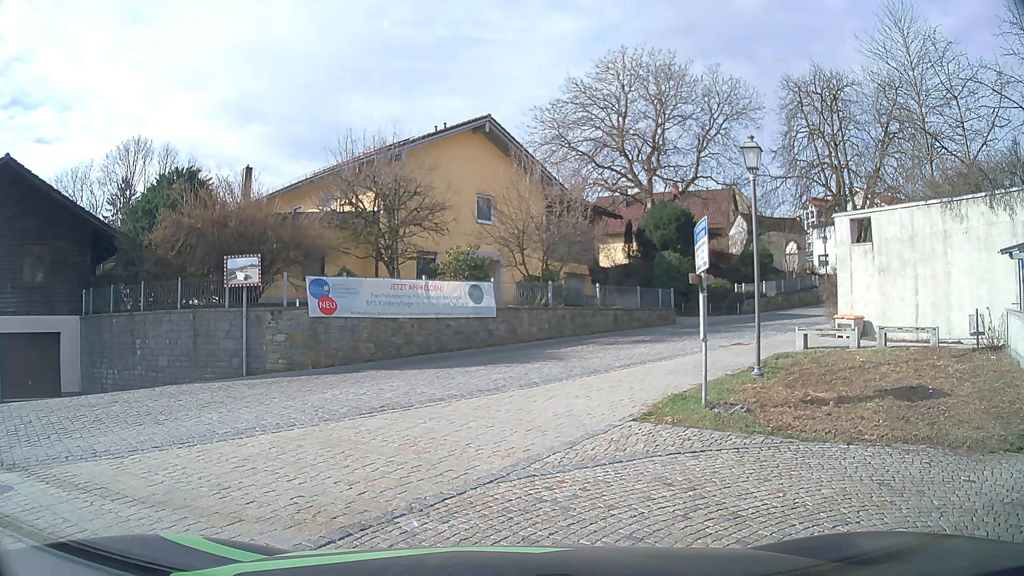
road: tertiary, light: Day
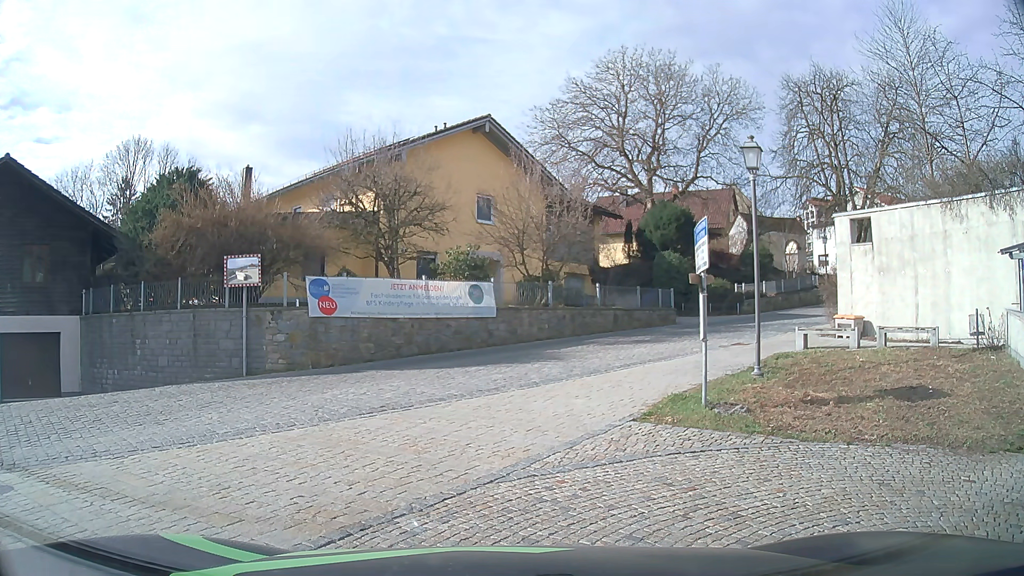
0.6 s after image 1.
(0.0, 0.0) m; 0°
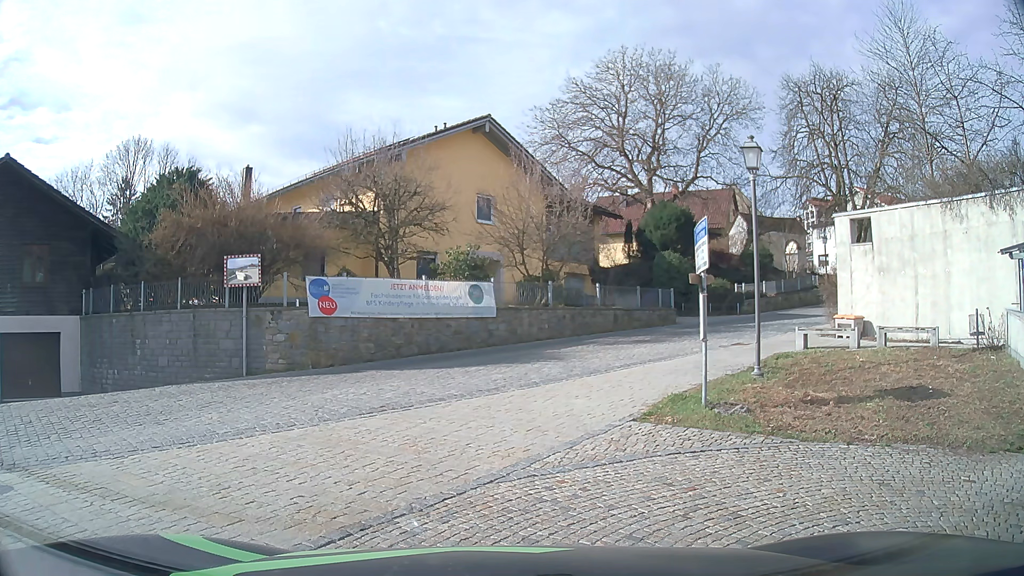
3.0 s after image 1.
(0.0, 0.0) m; 0°
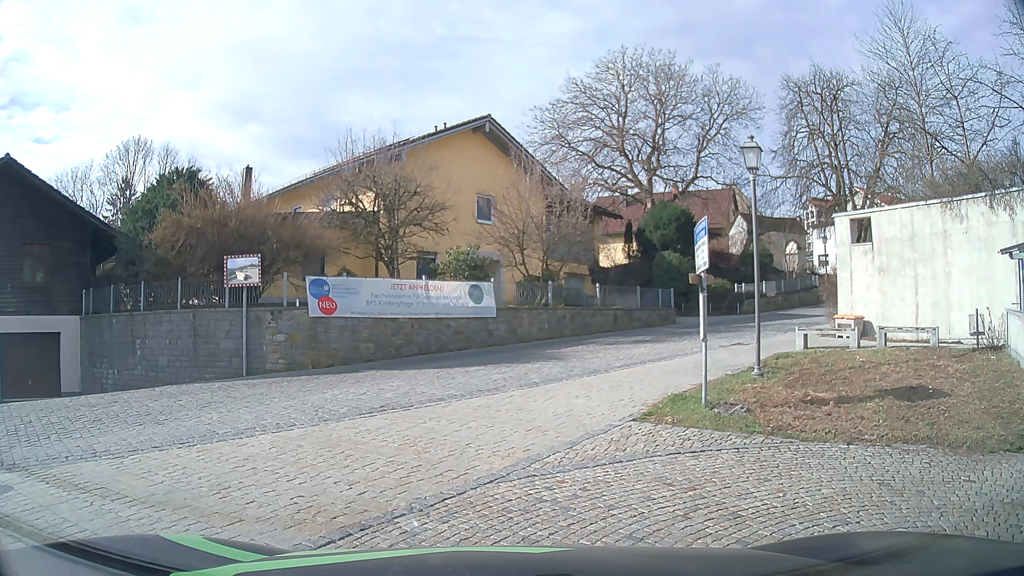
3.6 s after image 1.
(0.0, 0.0) m; 0°
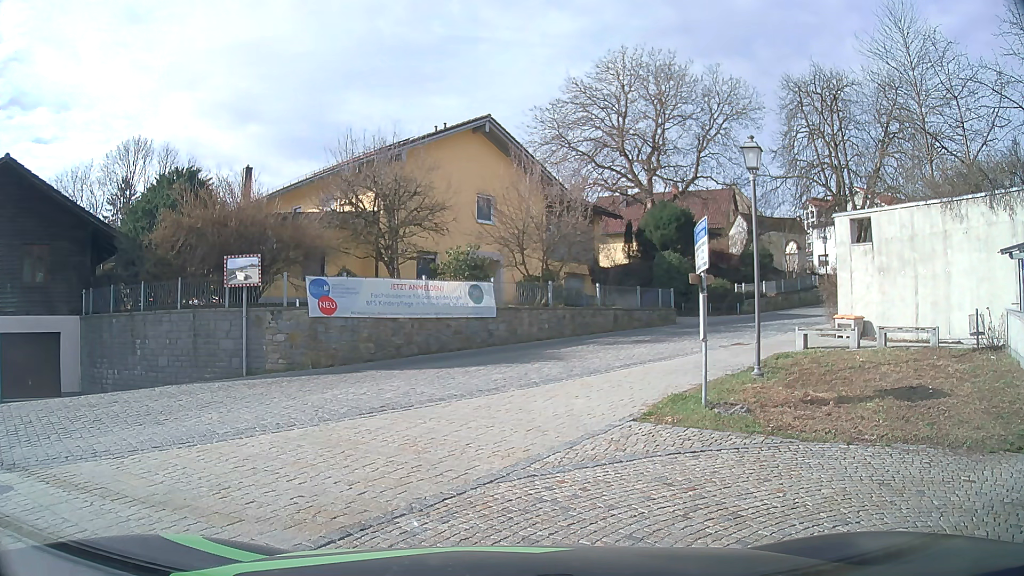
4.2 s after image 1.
(0.0, 0.0) m; 0°
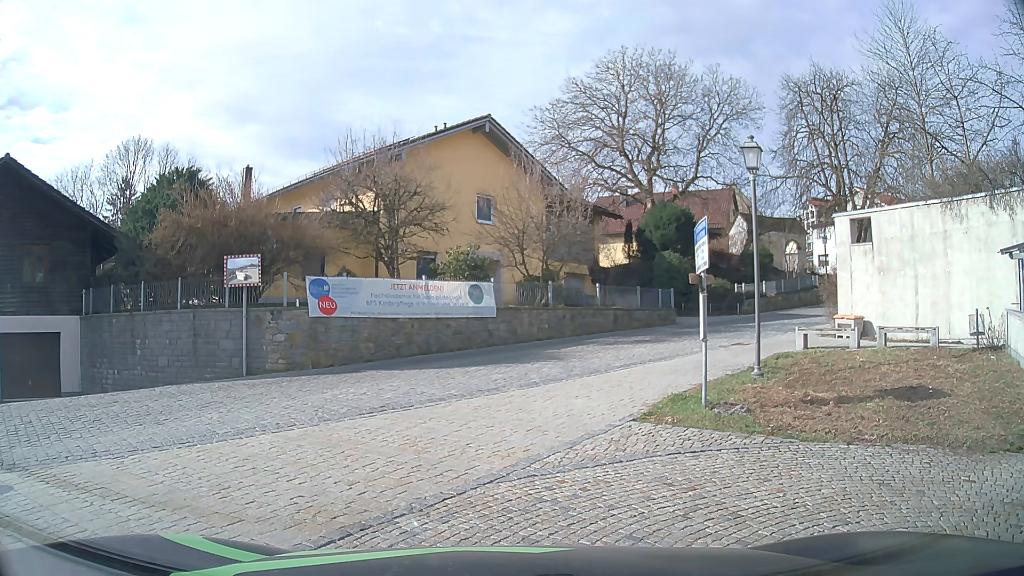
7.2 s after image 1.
(0.0, 0.0) m; 0°
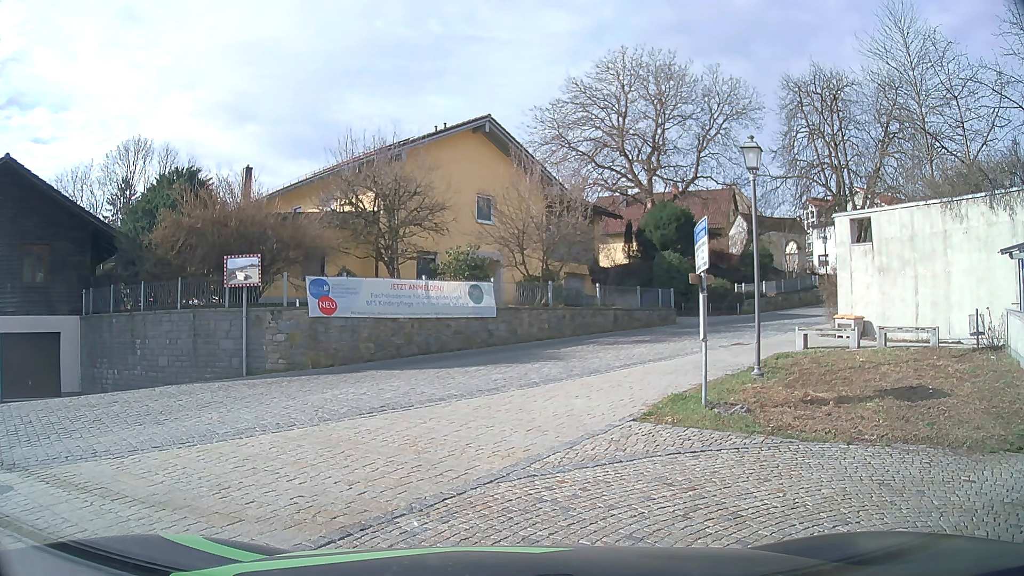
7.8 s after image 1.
(0.0, 0.0) m; 0°
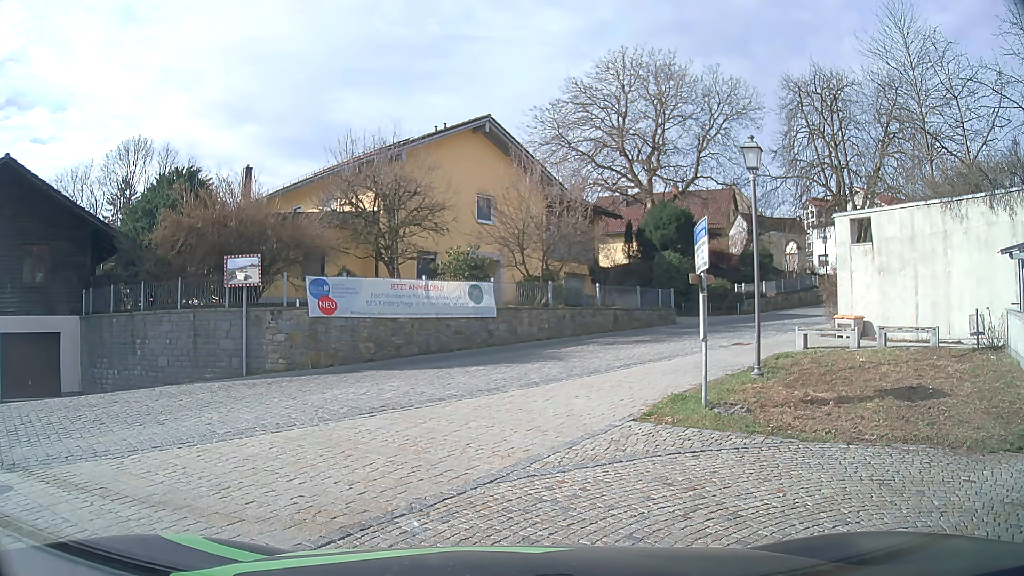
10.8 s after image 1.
(0.0, 0.0) m; 0°
